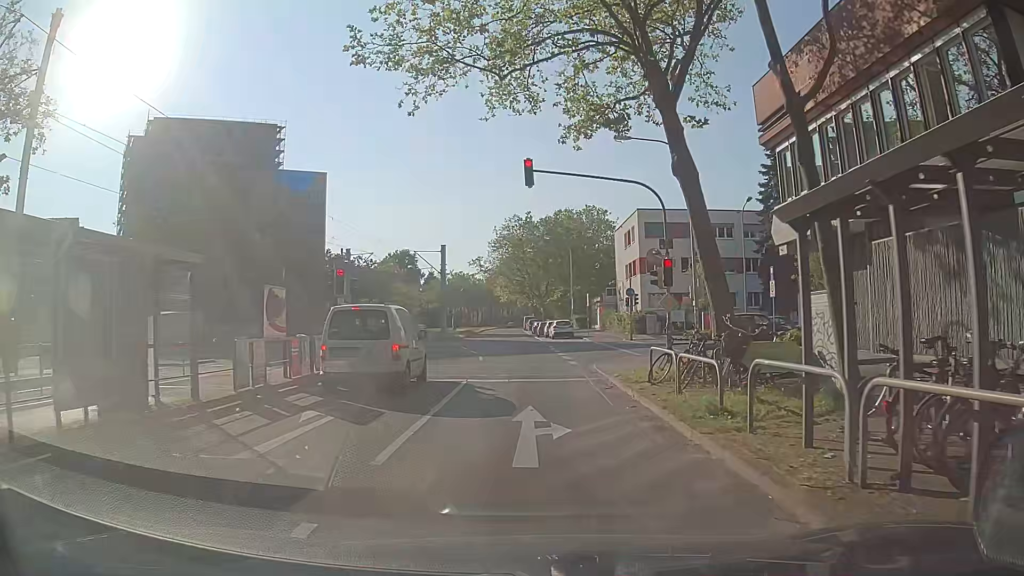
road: tertiary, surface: asphalt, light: Day
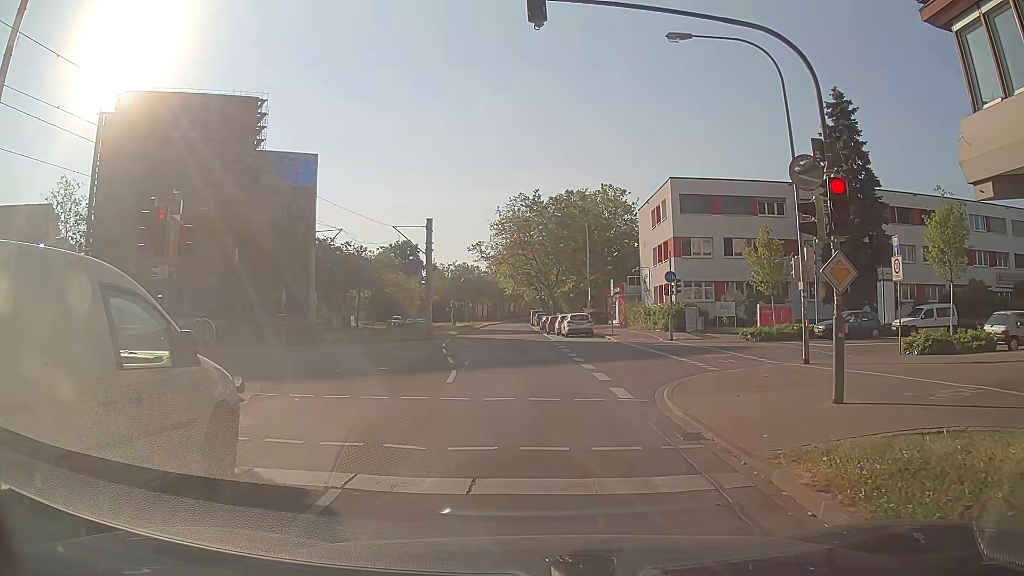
(-0.2, +10.8) m; +2°
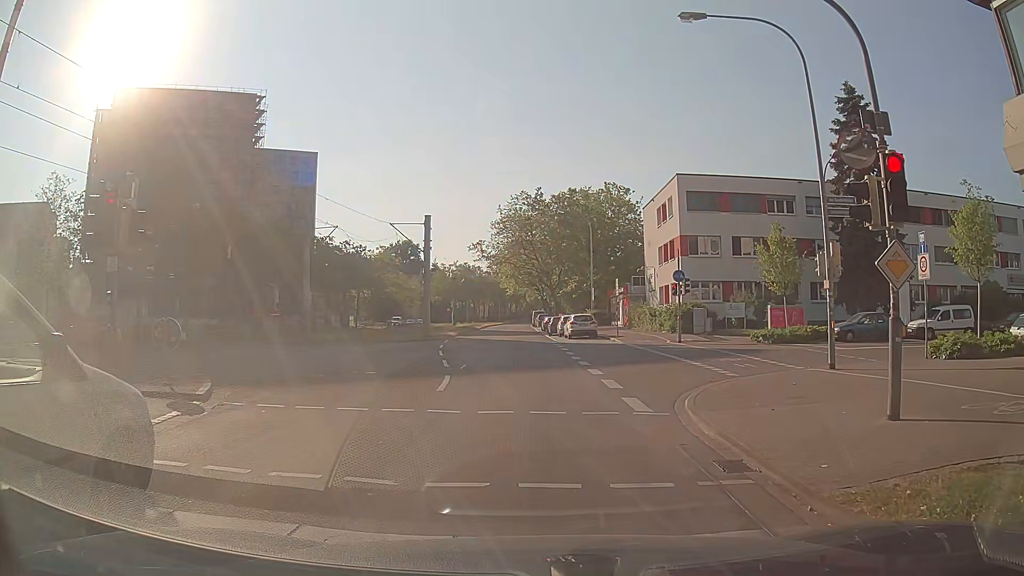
(-0.1, +1.4) m; -2°
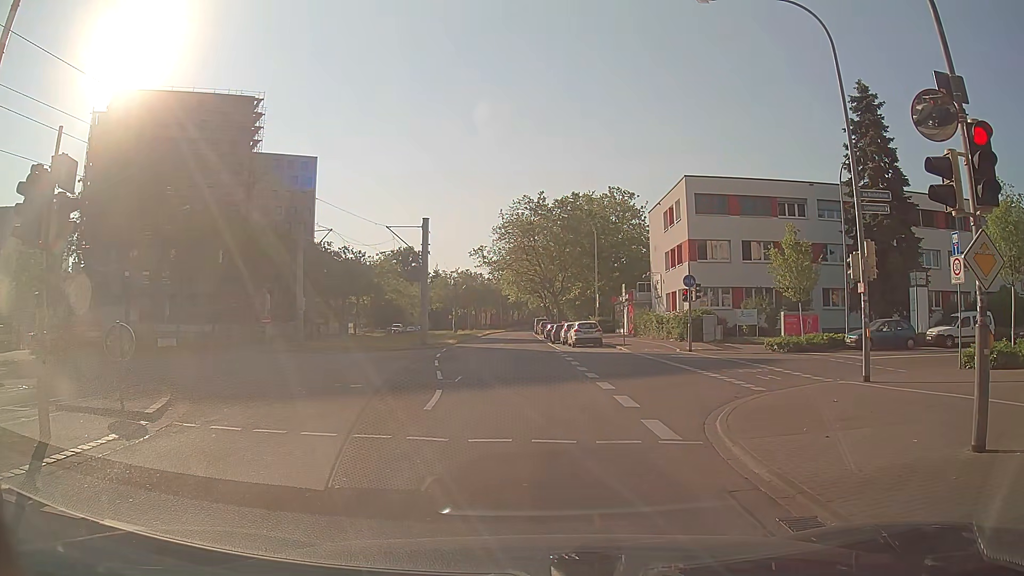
(-0.1, +1.6) m; -3°
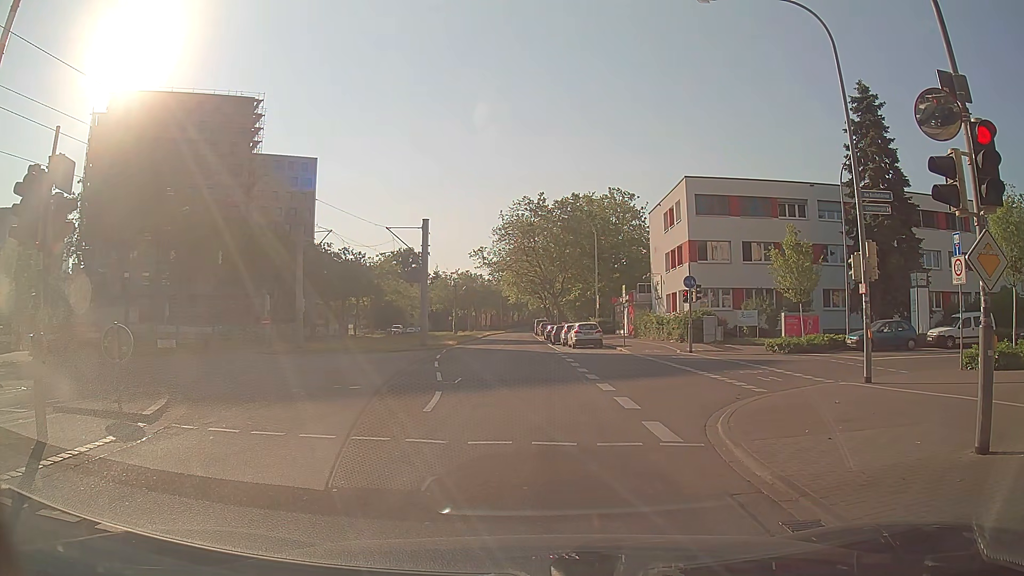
(0.0, +0.1) m; 0°
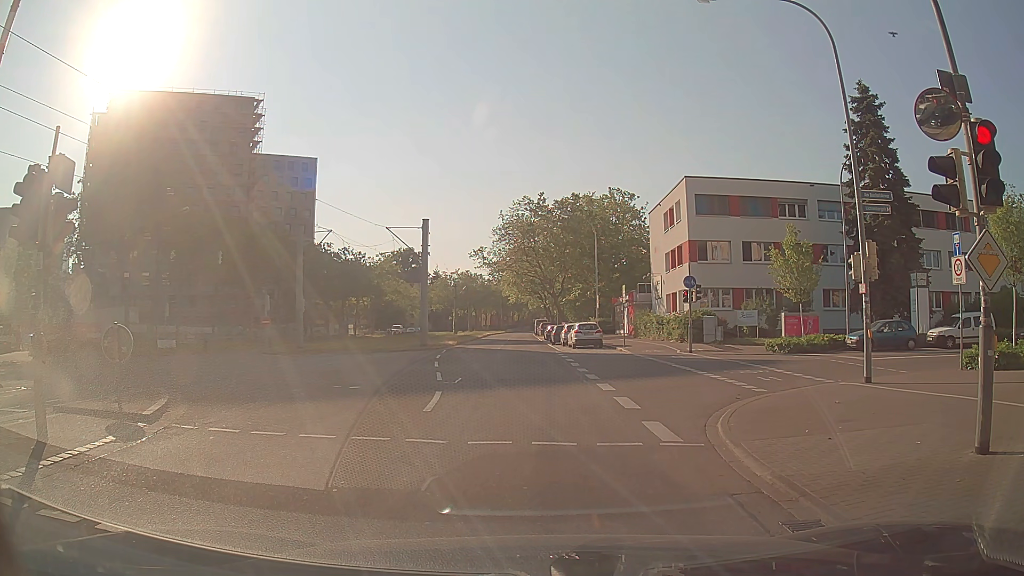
(0.0, 0.0) m; 0°
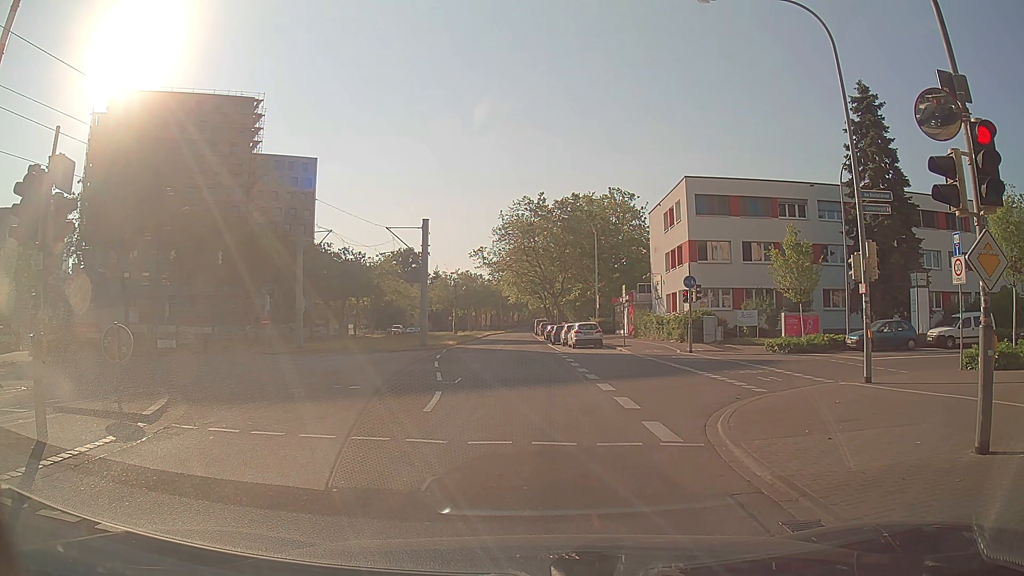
(0.0, 0.0) m; 0°
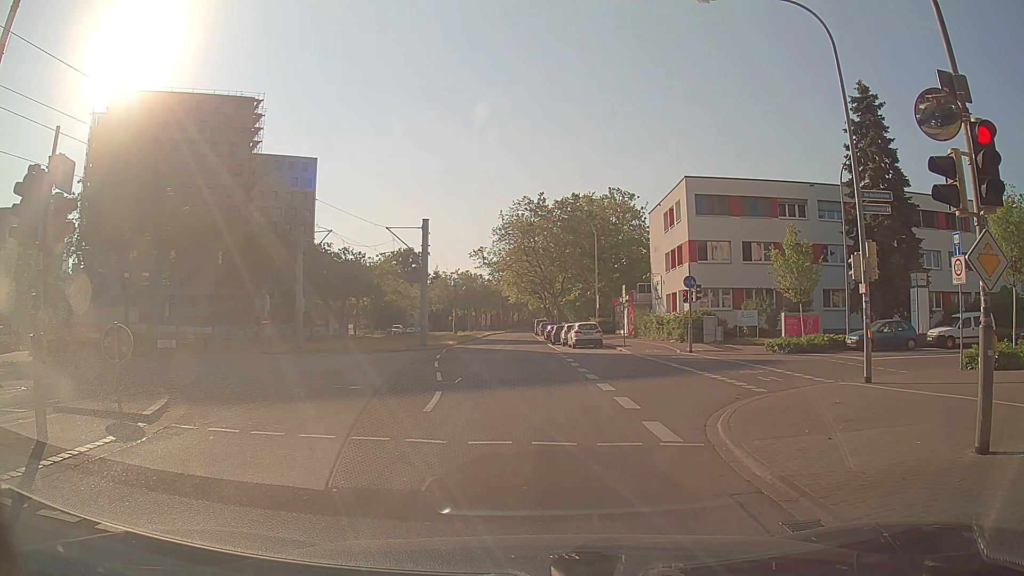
(0.0, 0.0) m; 0°
